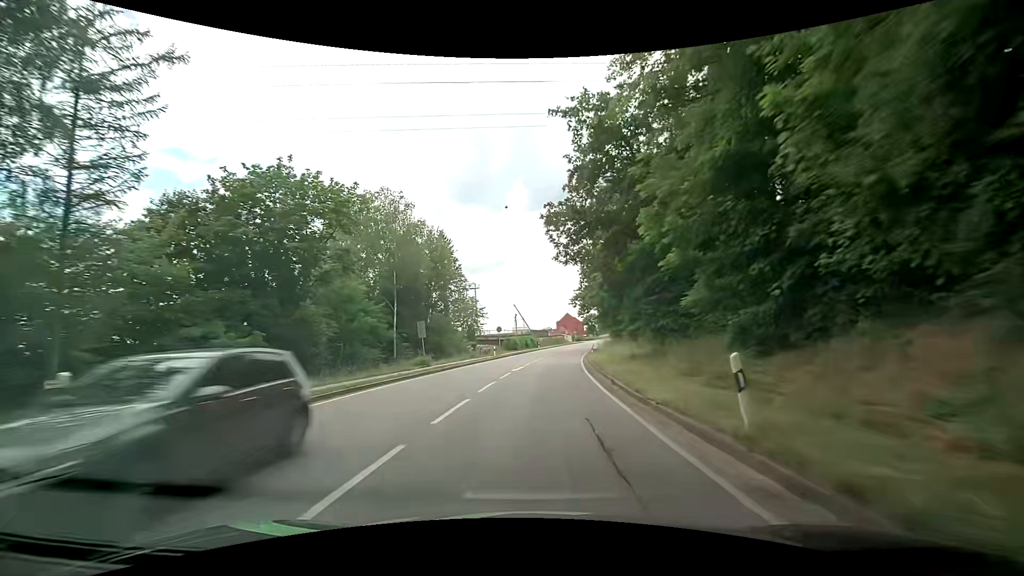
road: primary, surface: asphalt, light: Day
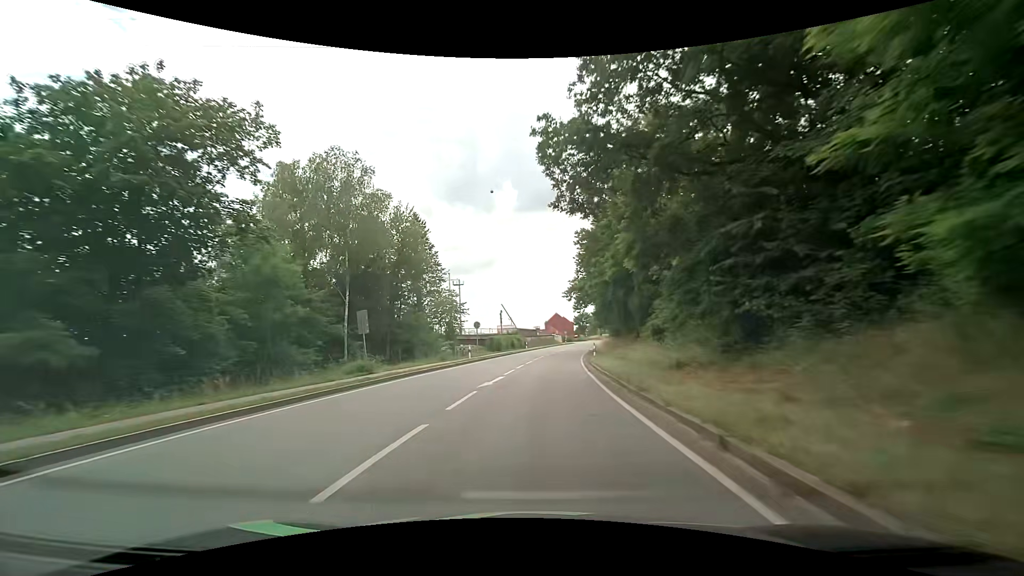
(+0.3, +10.7) m; +2°
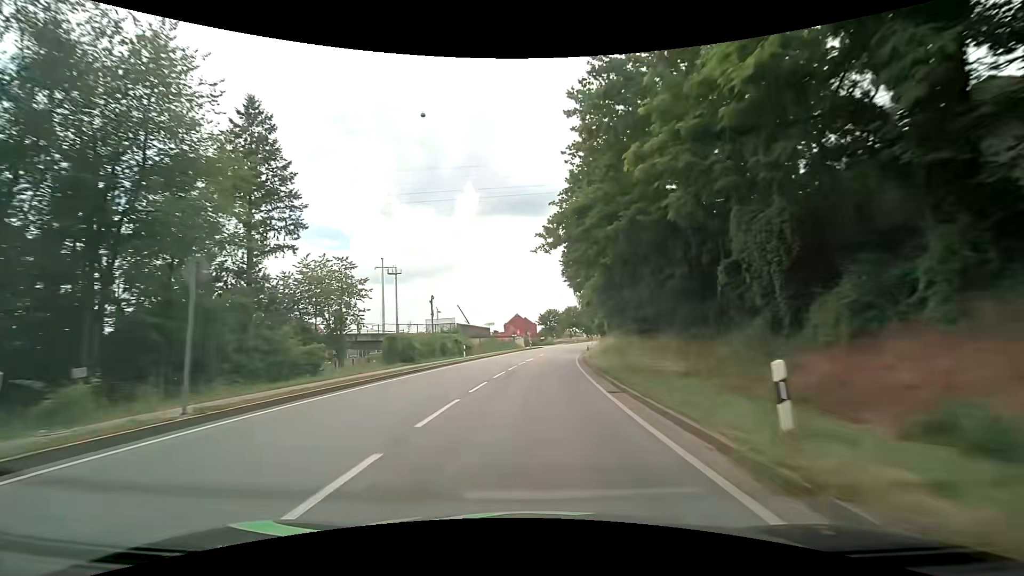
(+1.2, +32.1) m; +5°
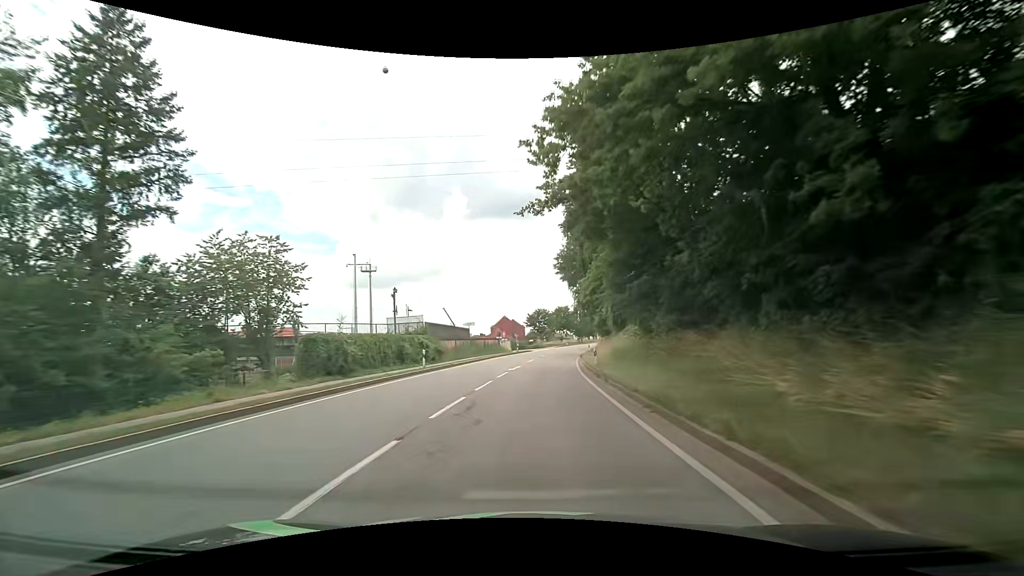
(+0.1, +10.8) m; +1°
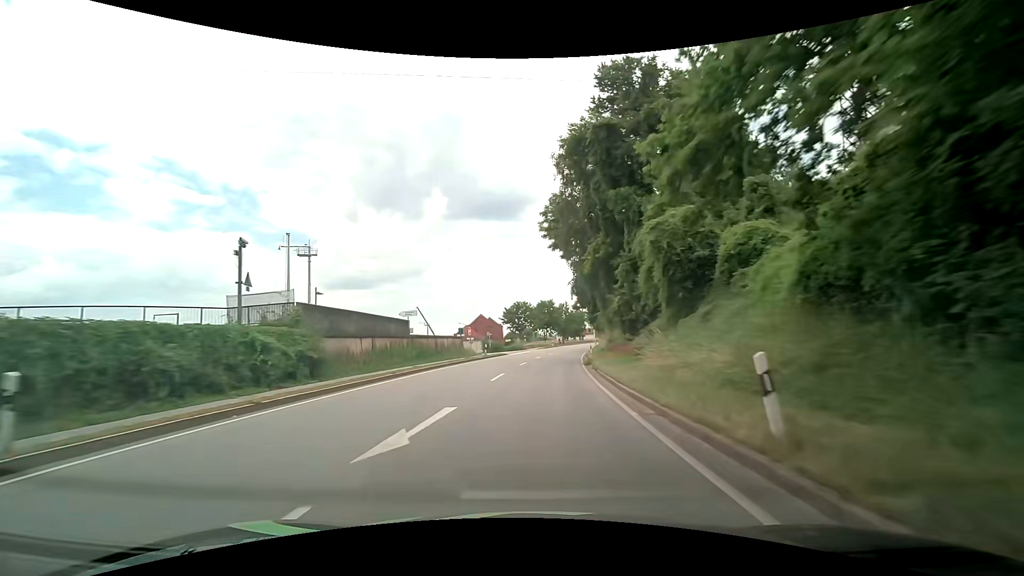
(+0.5, +21.4) m; +3°
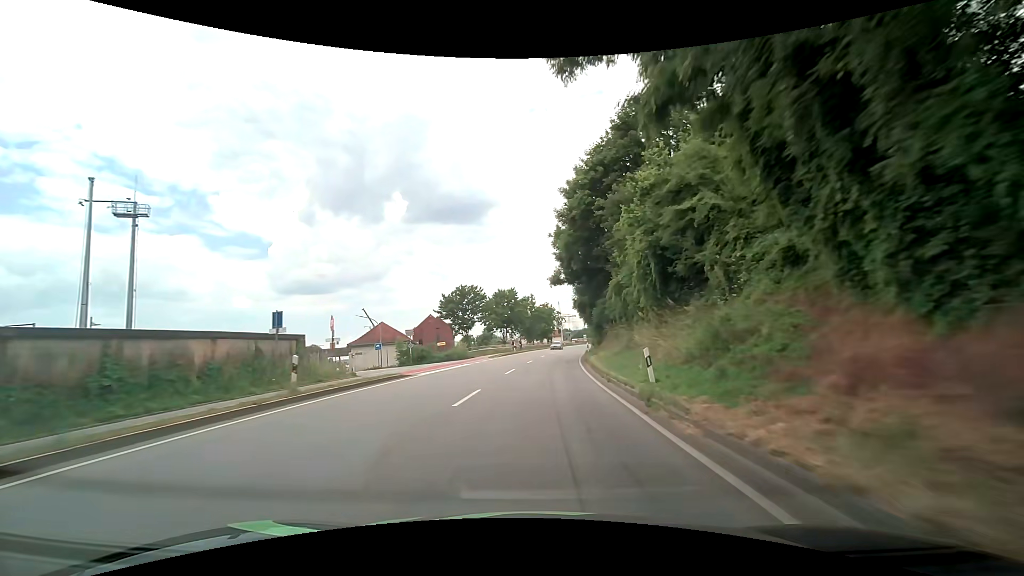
(+0.8, +31.3) m; +3°
